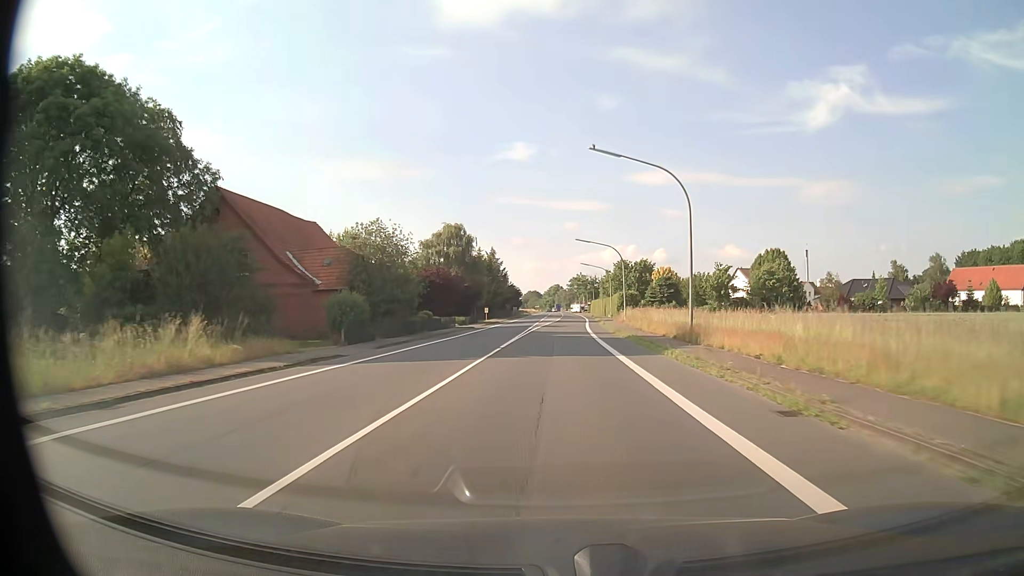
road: primary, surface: asphalt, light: Day
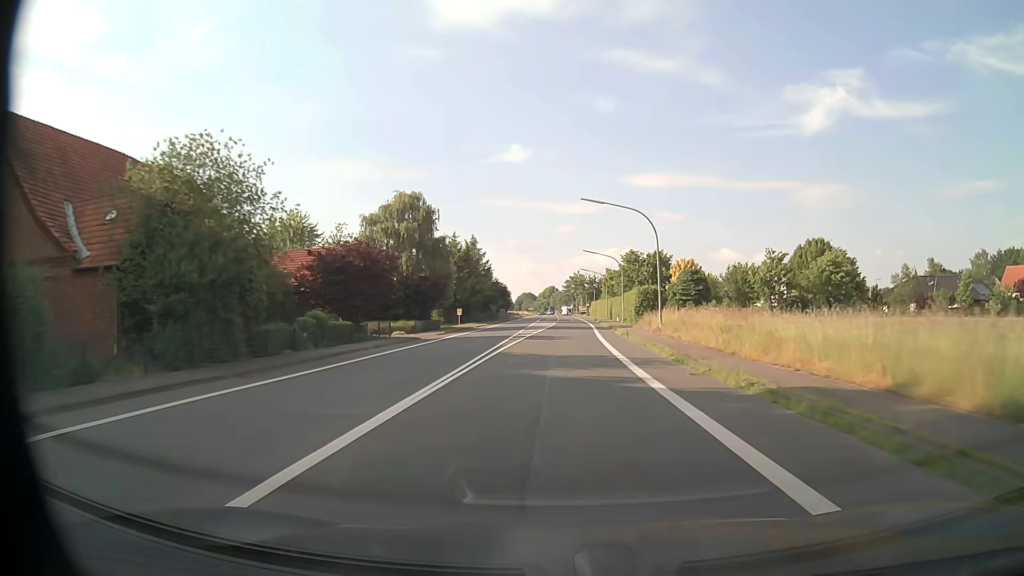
(+0.1, +23.2) m; 0°
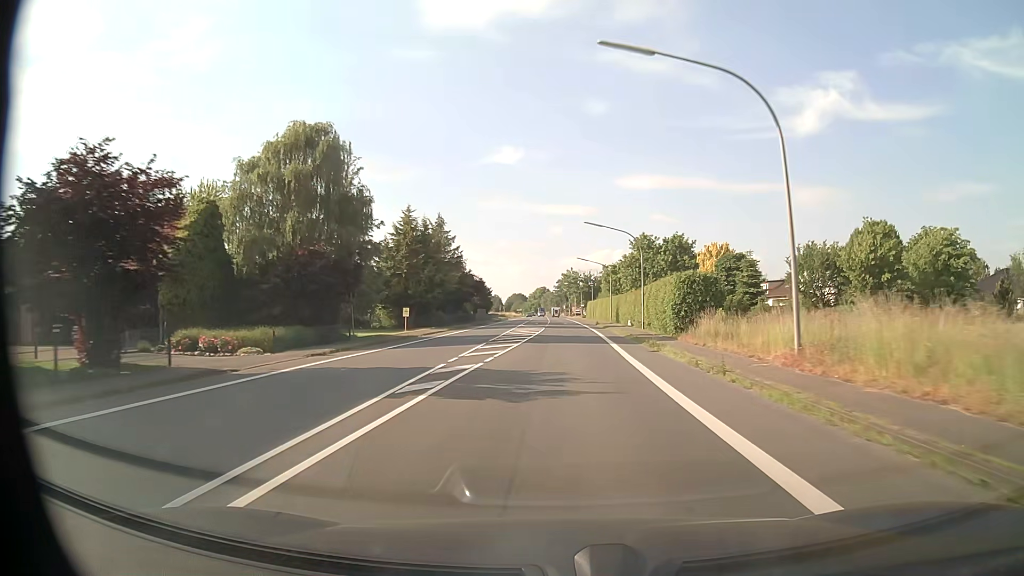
(+0.2, +23.2) m; +1°
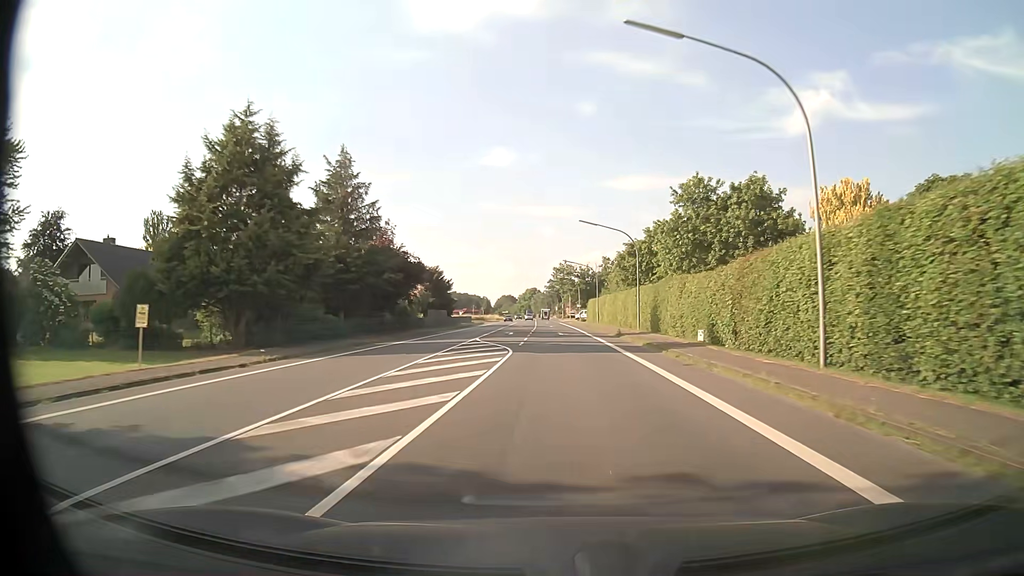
(+0.2, +34.8) m; +1°
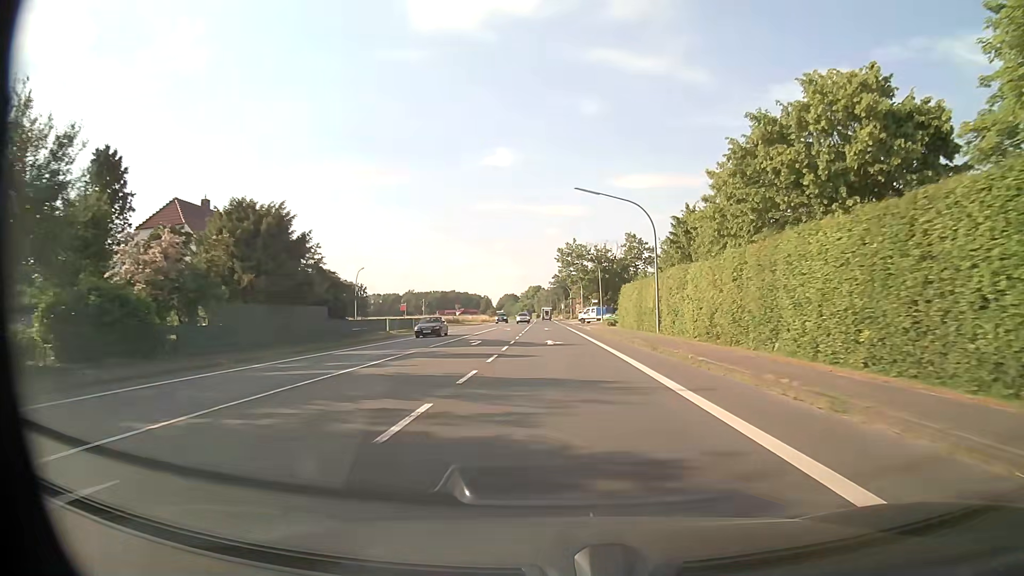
(-0.1, +46.5) m; -1°
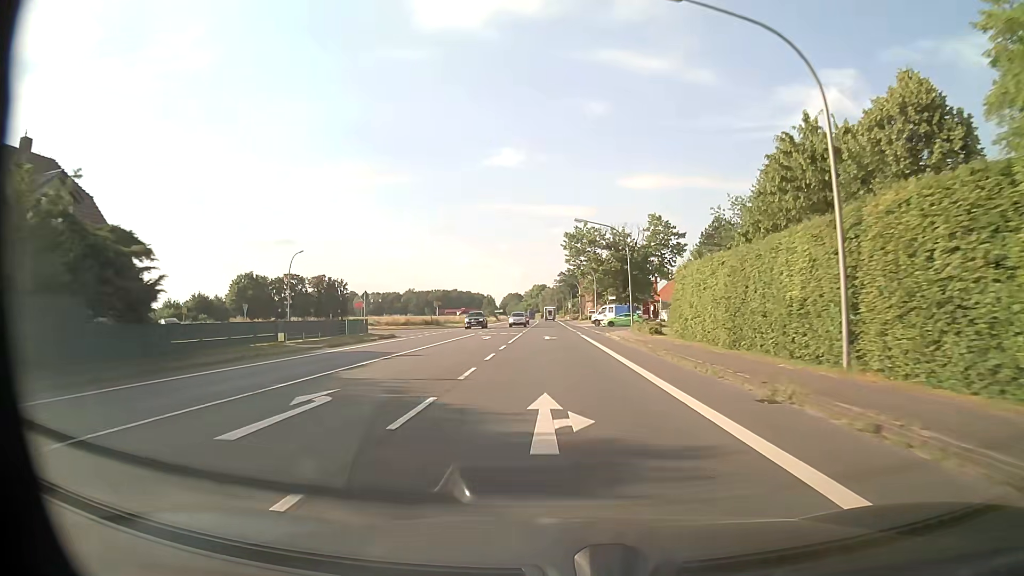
(-0.1, +23.2) m; 0°
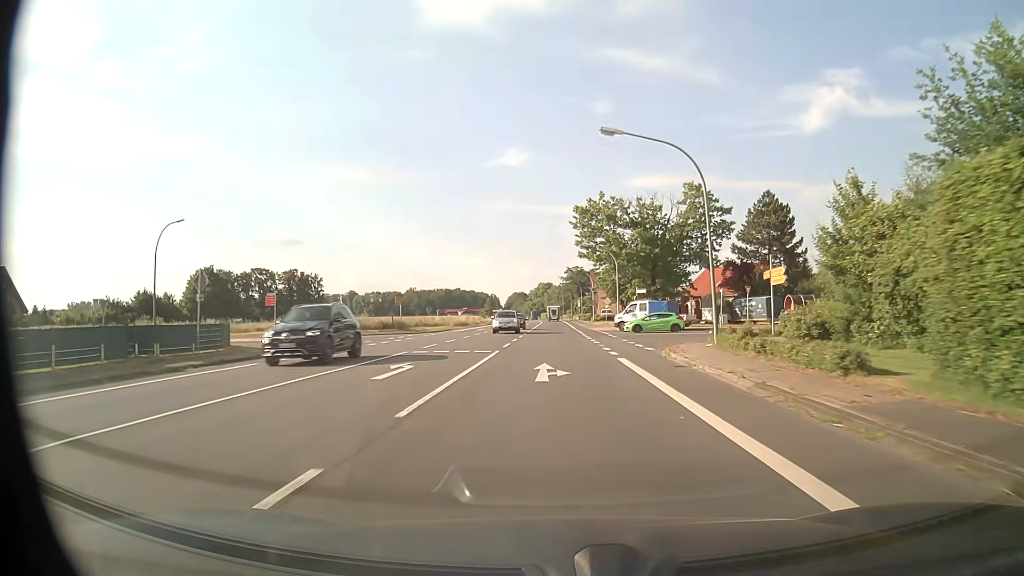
(-0.1, +23.2) m; -1°
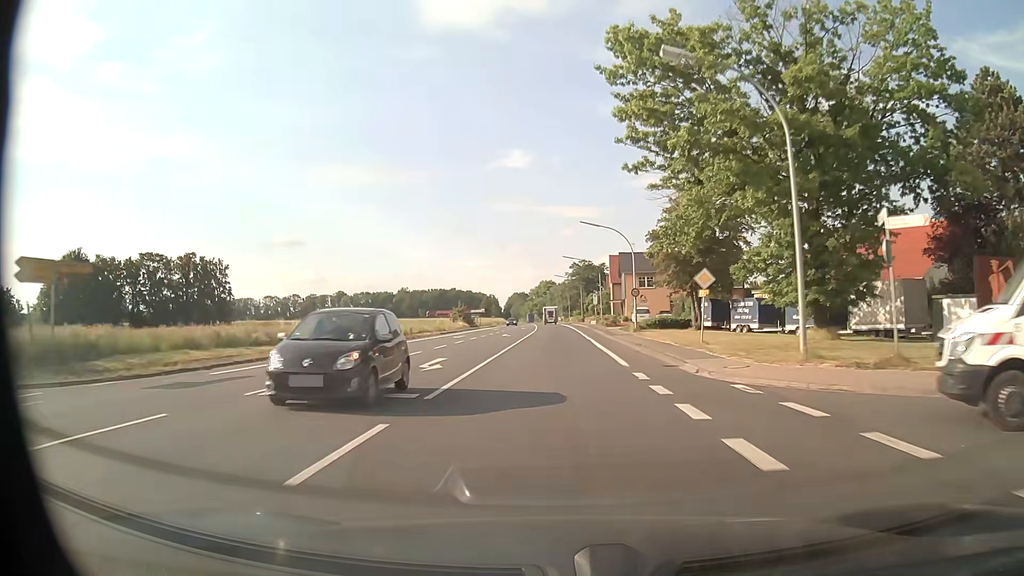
(+0.1, +46.4) m; 0°
(0, +10) (0, +20) (0, +30) (0, +40) (0, +50) (0, +60) (0, +70) (0, +80) (-1, +90) (-1, +100) m
